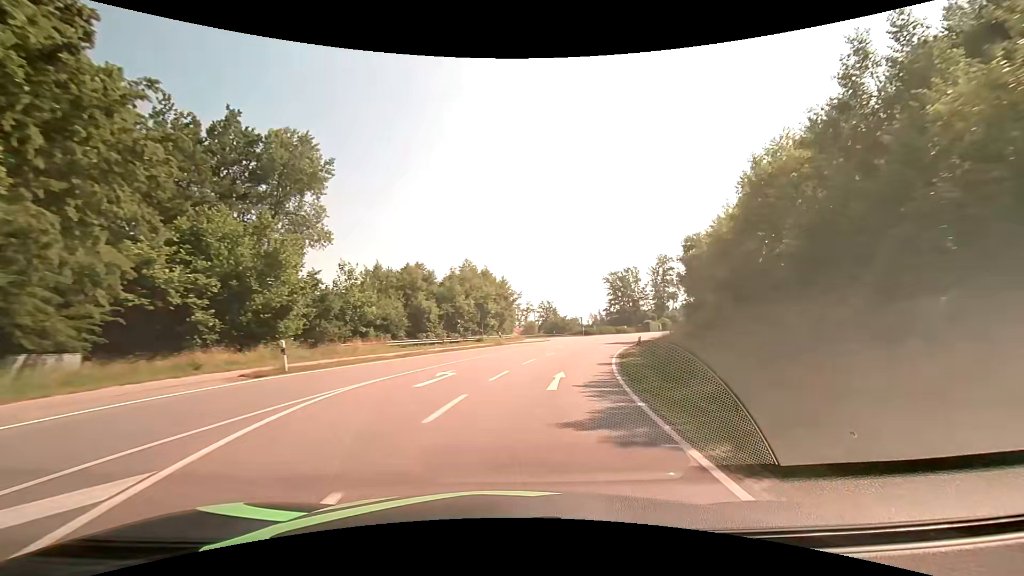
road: secondary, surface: asphalt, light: Day
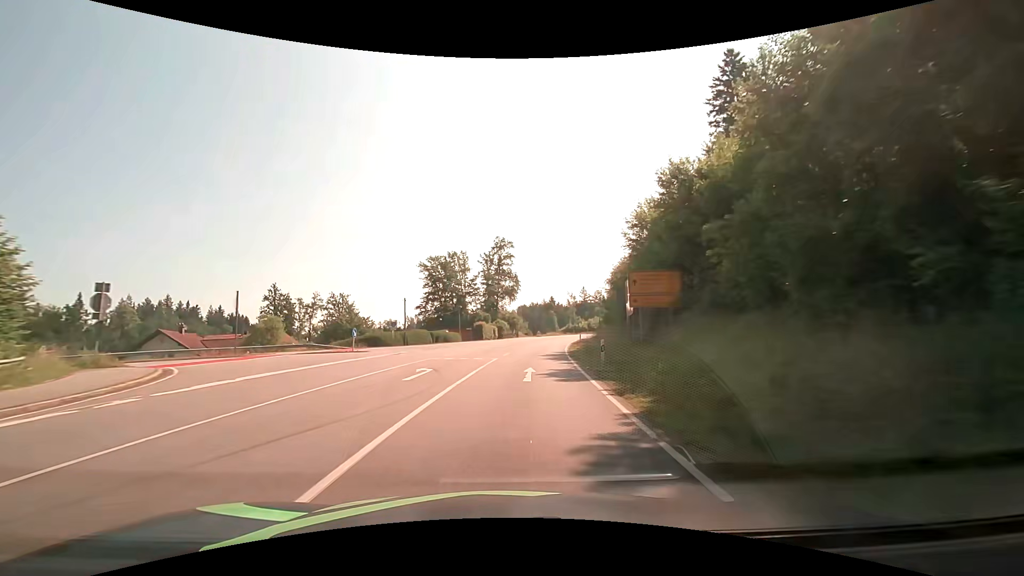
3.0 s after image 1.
(+9.5, +44.3) m; +21°
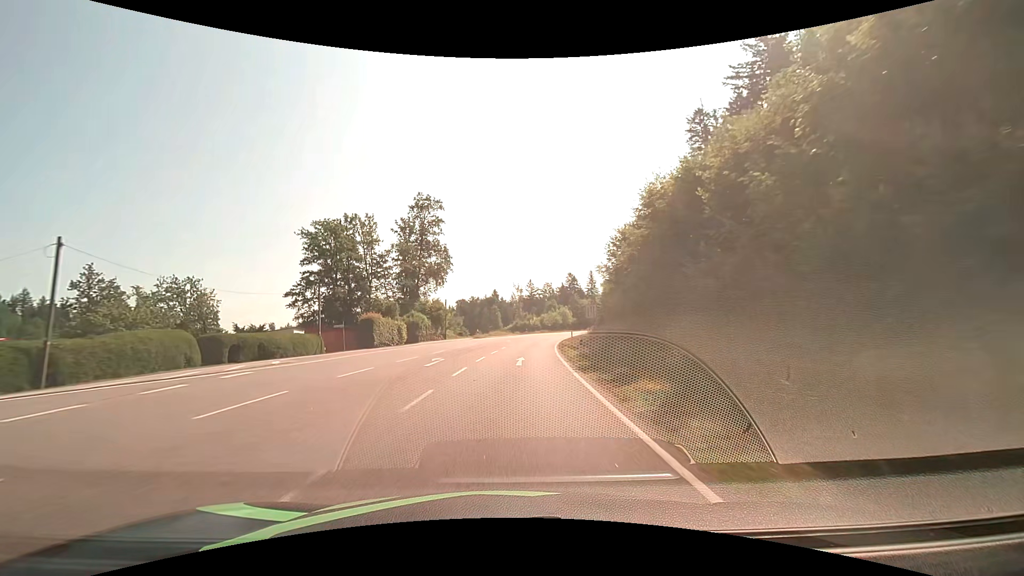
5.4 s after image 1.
(+2.4, +36.6) m; +6°
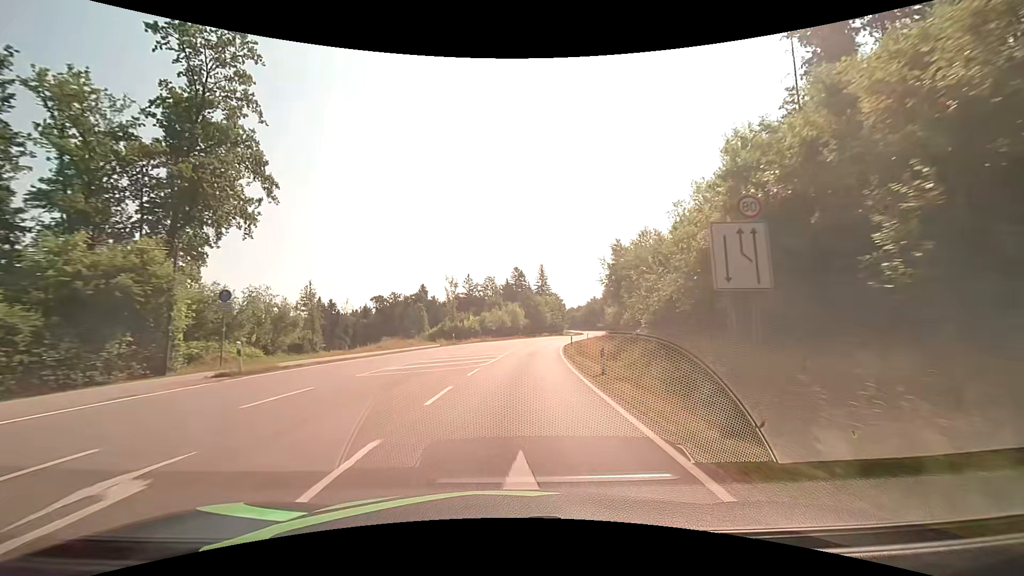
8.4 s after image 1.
(+3.1, +46.7) m; +7°
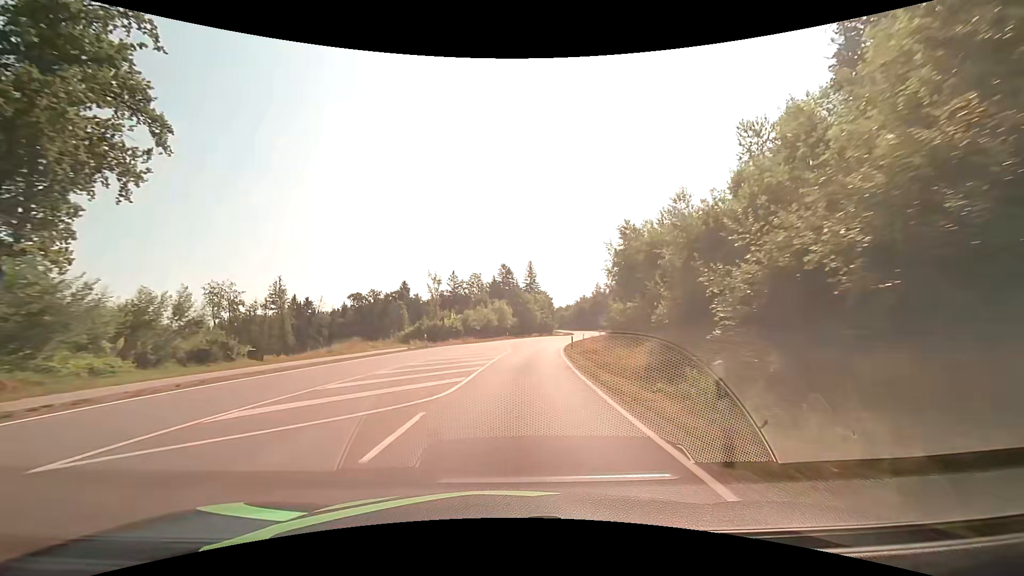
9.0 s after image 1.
(+0.1, +10.0) m; +2°
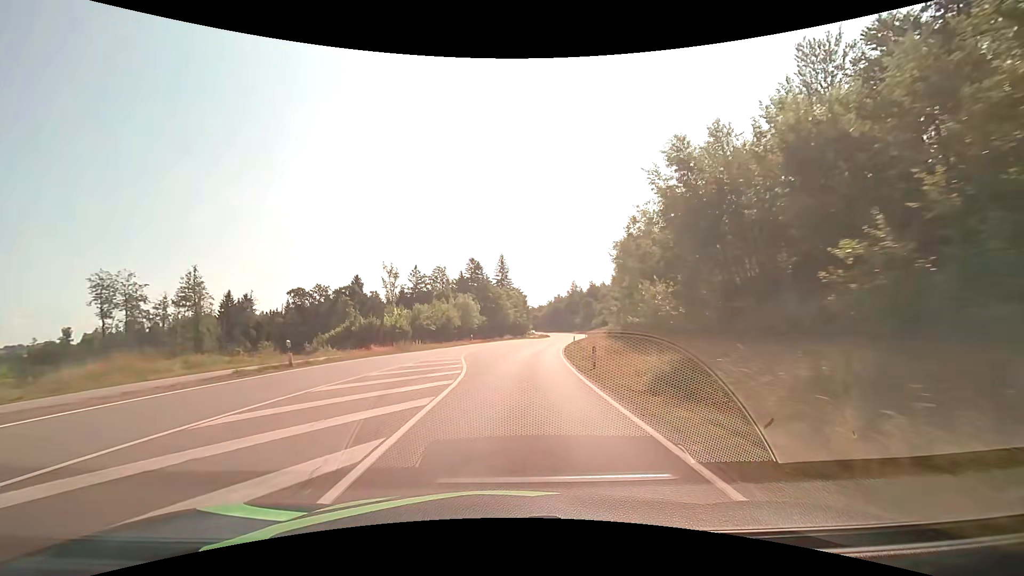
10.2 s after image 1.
(+0.5, +21.0) m; +3°
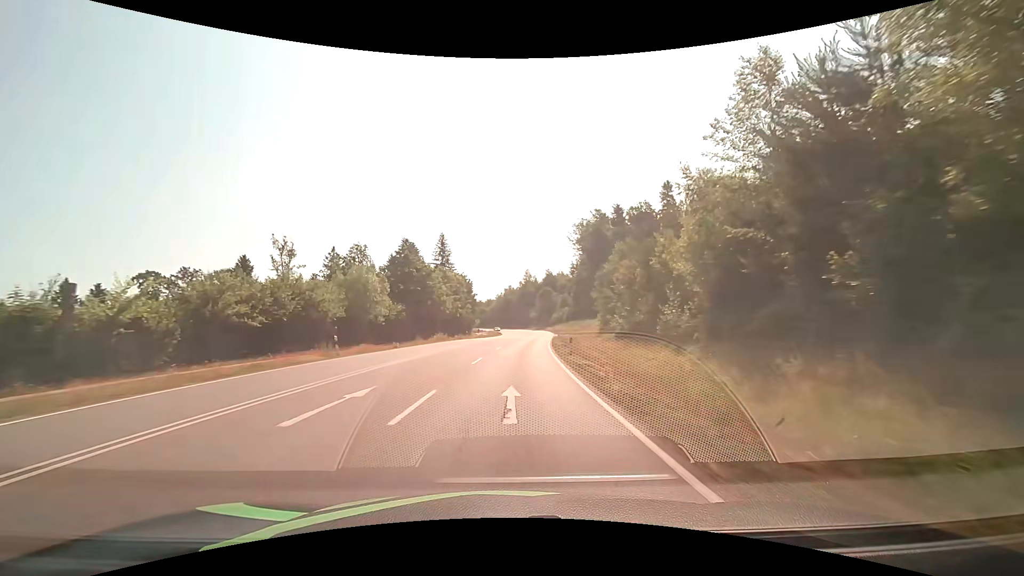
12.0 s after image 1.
(+1.7, +33.6) m; +6°
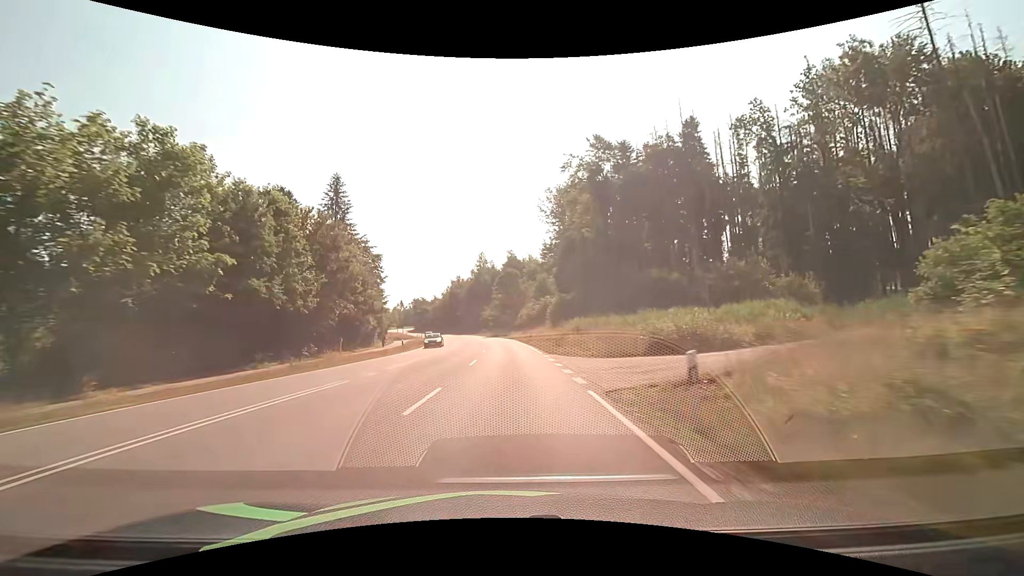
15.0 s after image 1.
(+4.0, +59.2) m; +6°
(0, +10) (0, +20) (0, +30) (-1, +40) (-1, +50) (-2, +60) (-3, +70) (-4, +80) (-5, +90) (-7, +100) m
